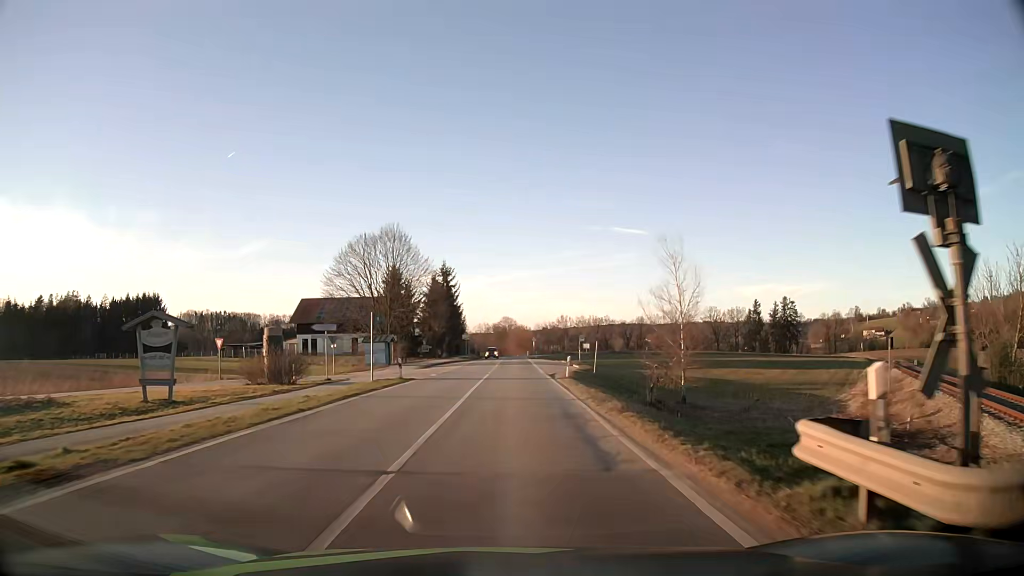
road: secondary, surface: asphalt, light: Day
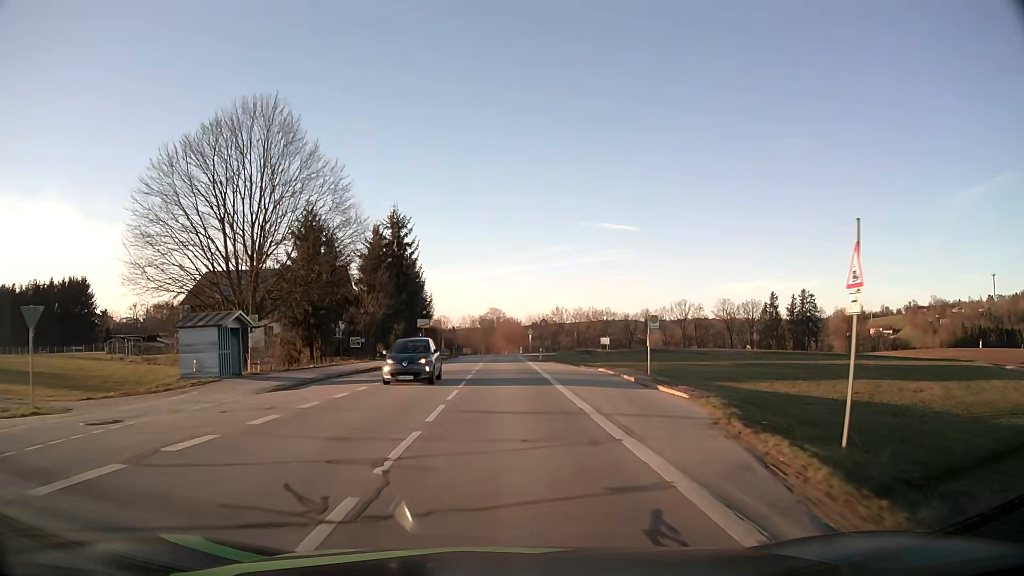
(+0.4, +33.7) m; +1°
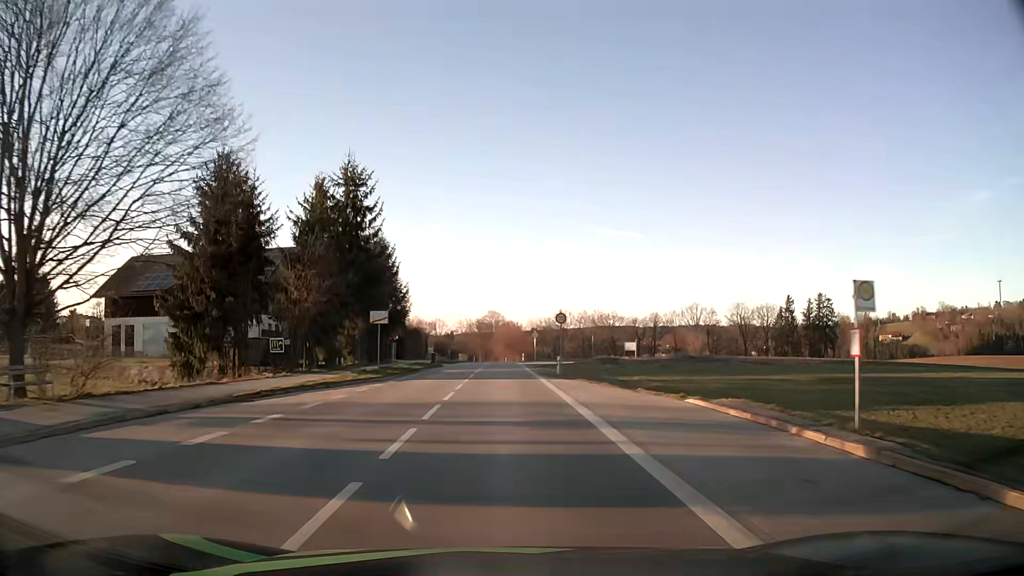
(+0.1, +17.4) m; 0°
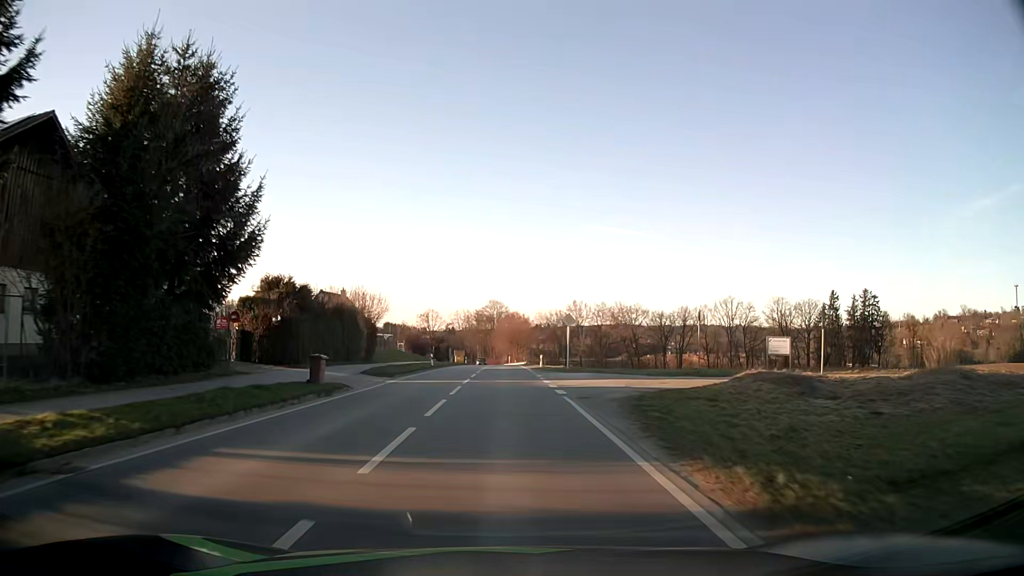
(0.0, +35.7) m; 0°
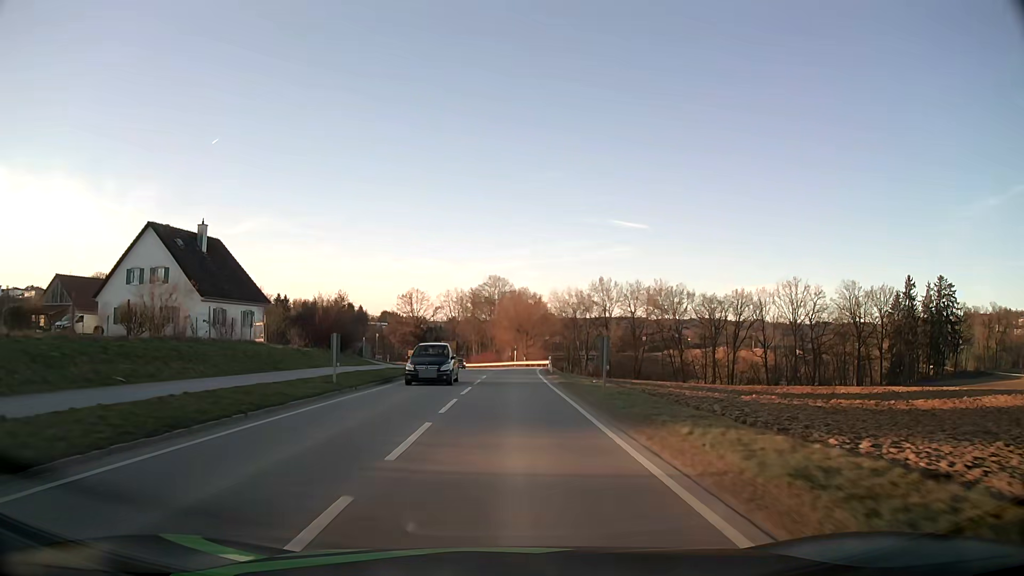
(-0.1, +47.3) m; 0°
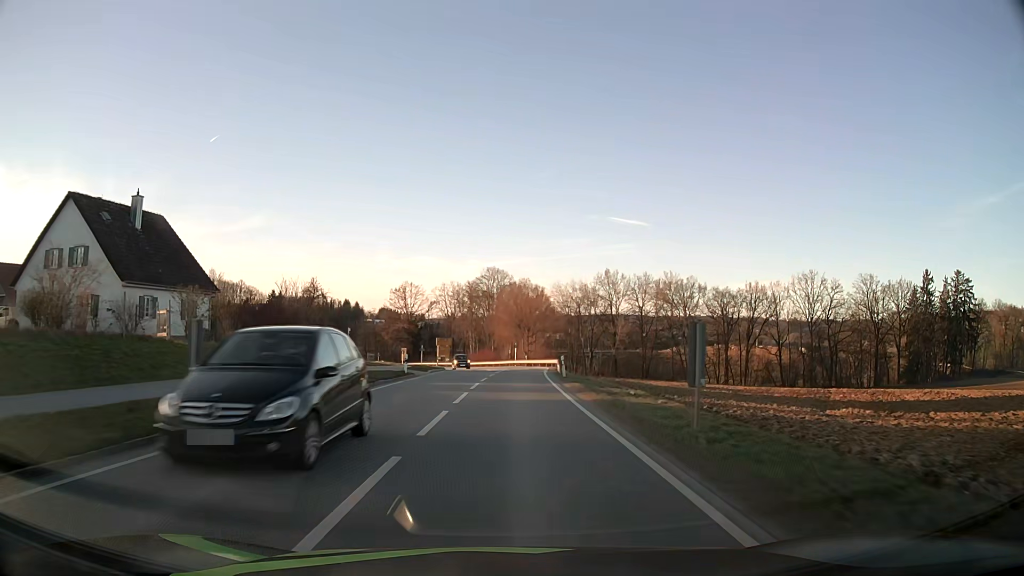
(0.0, +9.9) m; 0°
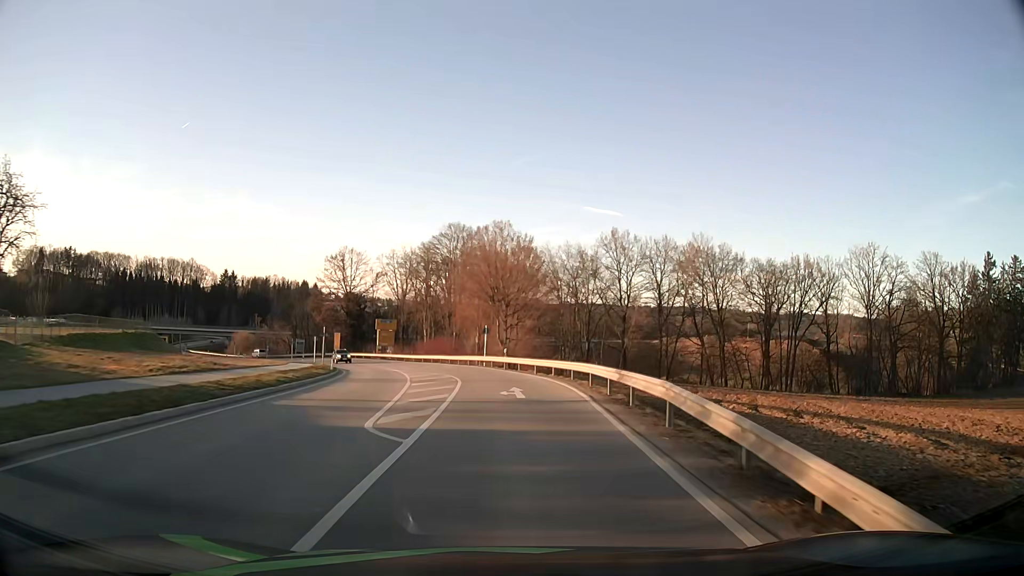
(+0.7, +38.7) m; +2°
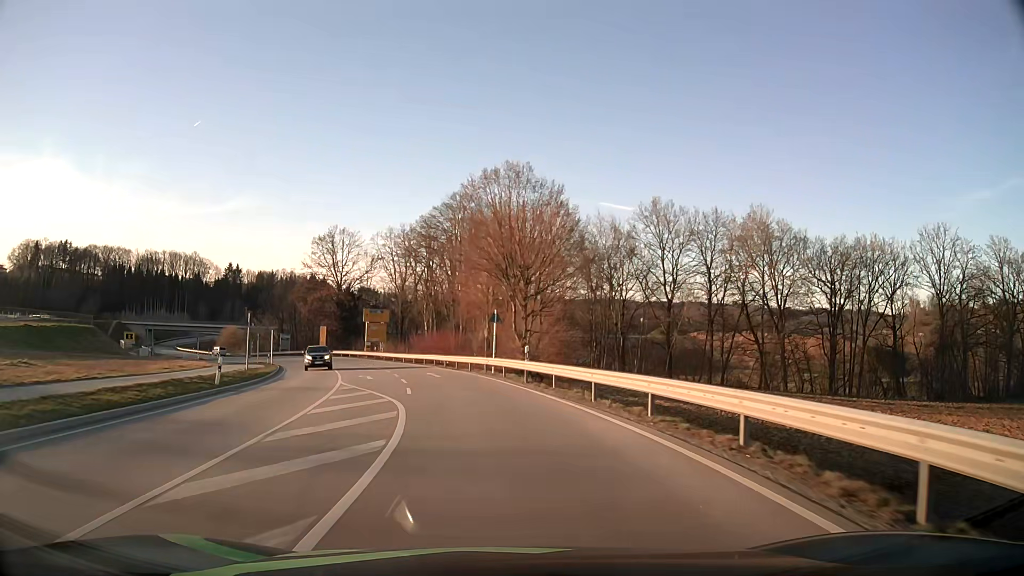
(0.0, +18.8) m; -1°
(0, +10) (-1, +20) (-3, +30) (-5, +40) (-8, +49) (-11, +59) (-15, +68) (-19, +77) (-24, +86) (-30, +94) m
